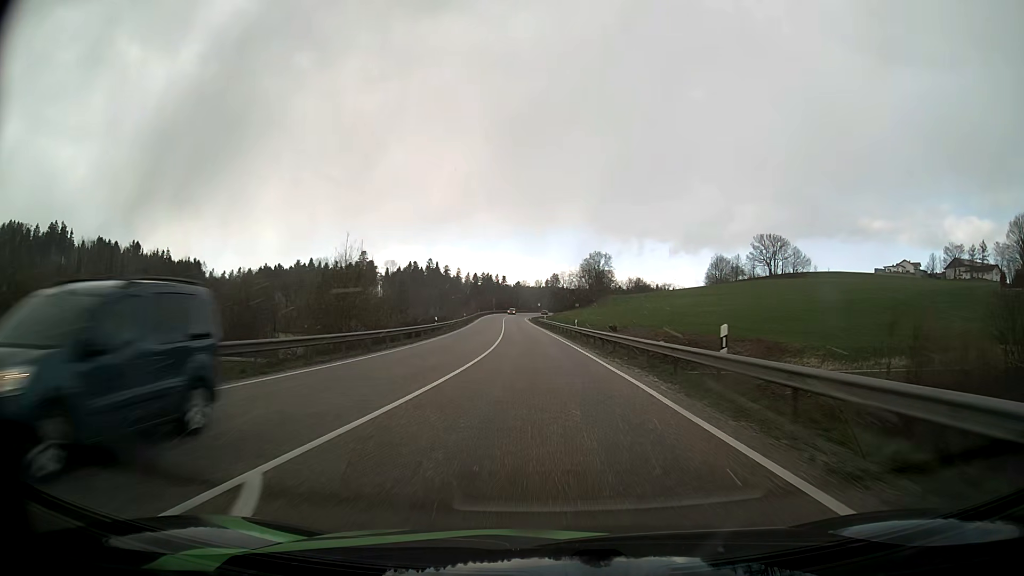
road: primary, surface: asphalt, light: Day
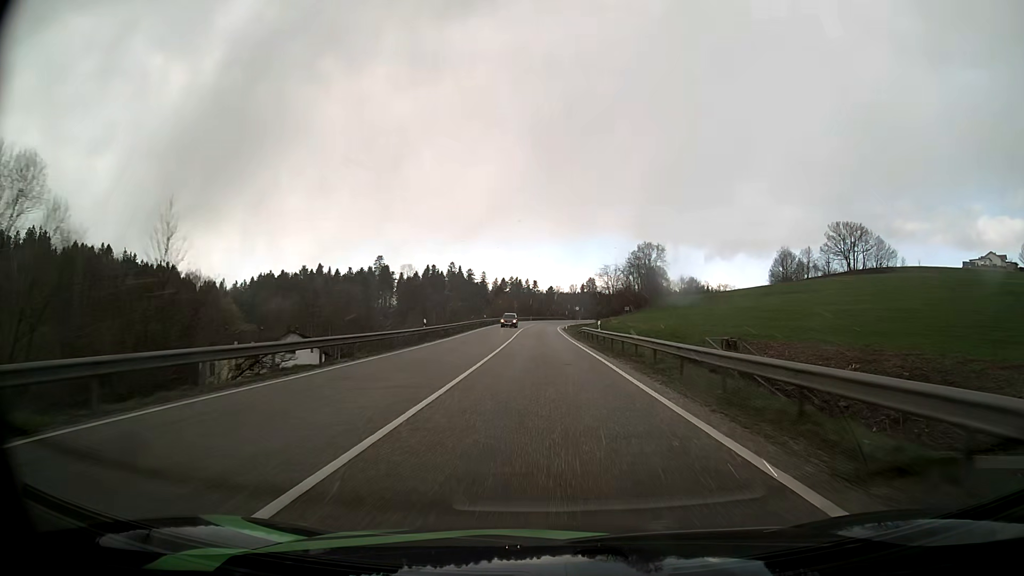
(-1.2, +48.4) m; -3°
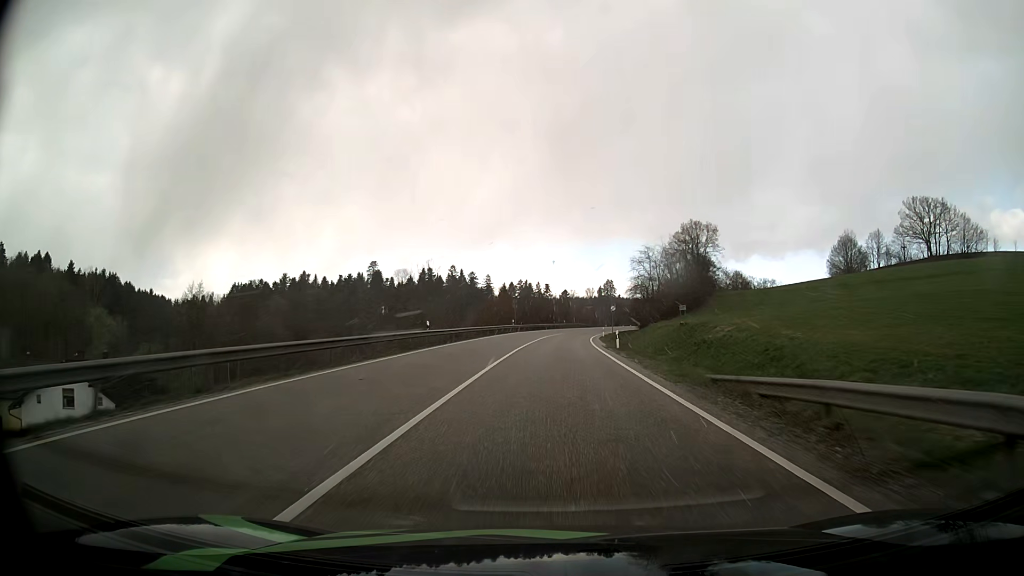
(-0.7, +48.7) m; -1°
(0, +10) (0, +20) (0, +30) (+1, +40) (+1, +50) (+2, +60) (+2, +70) (+3, +80) (+5, +90) (+6, +100) m
